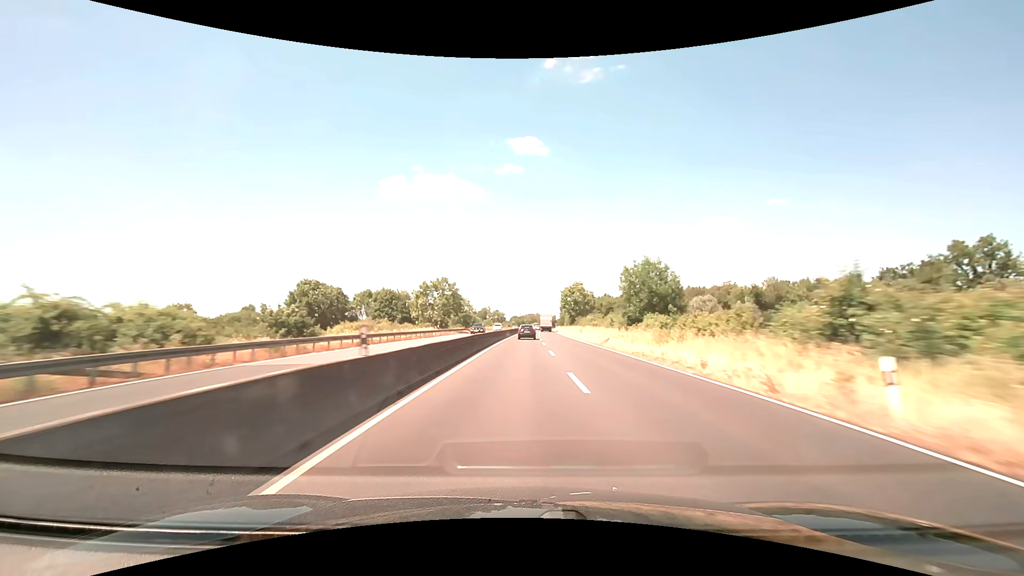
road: trunk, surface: asphalt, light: Day
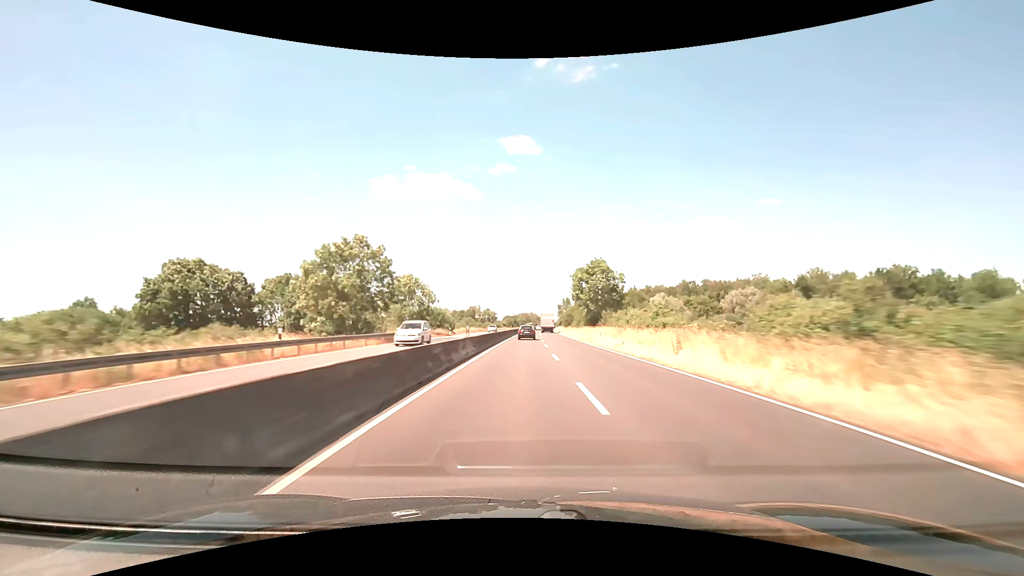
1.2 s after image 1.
(+0.3, +38.4) m; +1°
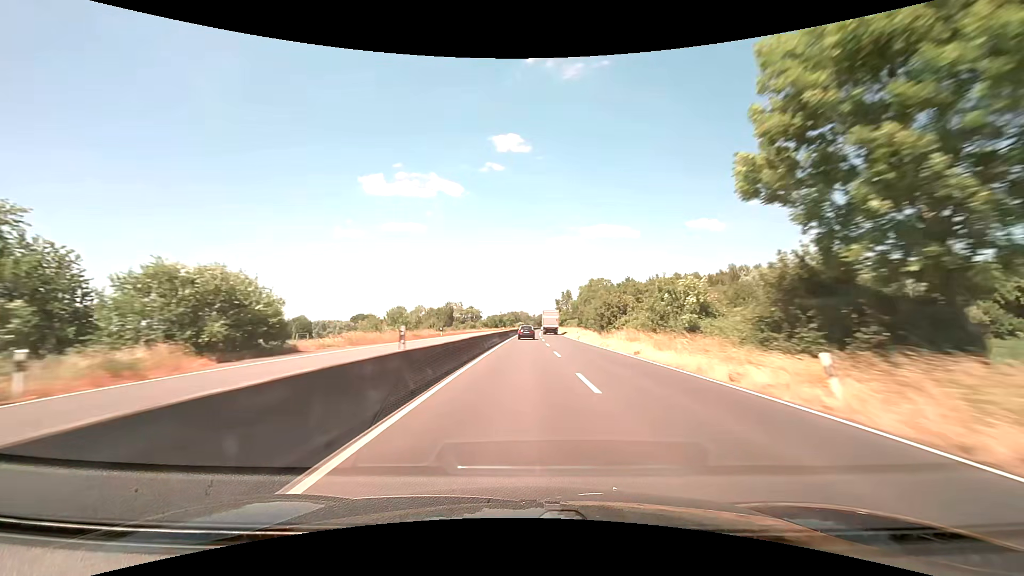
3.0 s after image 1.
(+0.6, +57.8) m; +1°
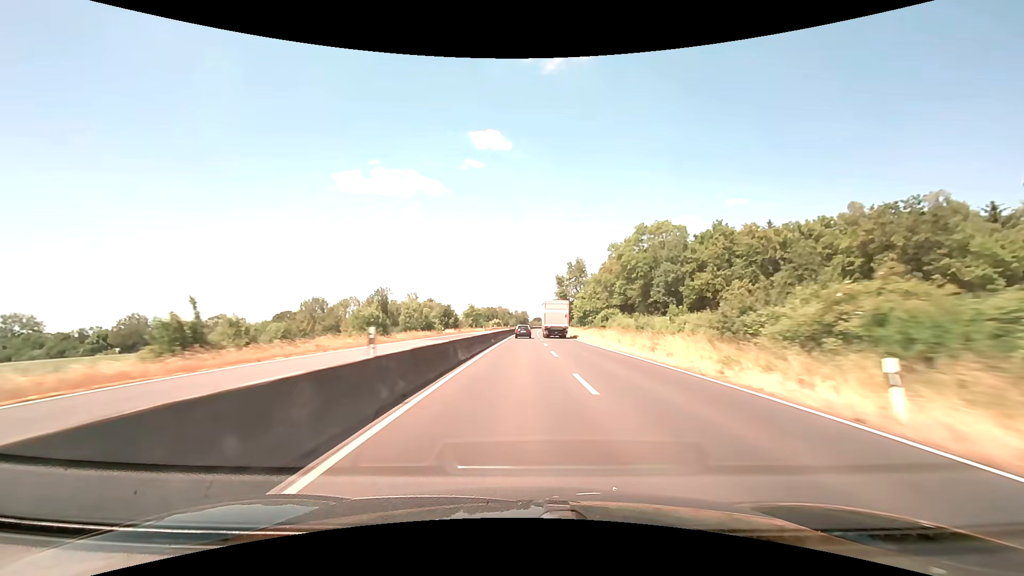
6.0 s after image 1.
(+1.9, +96.6) m; +2°
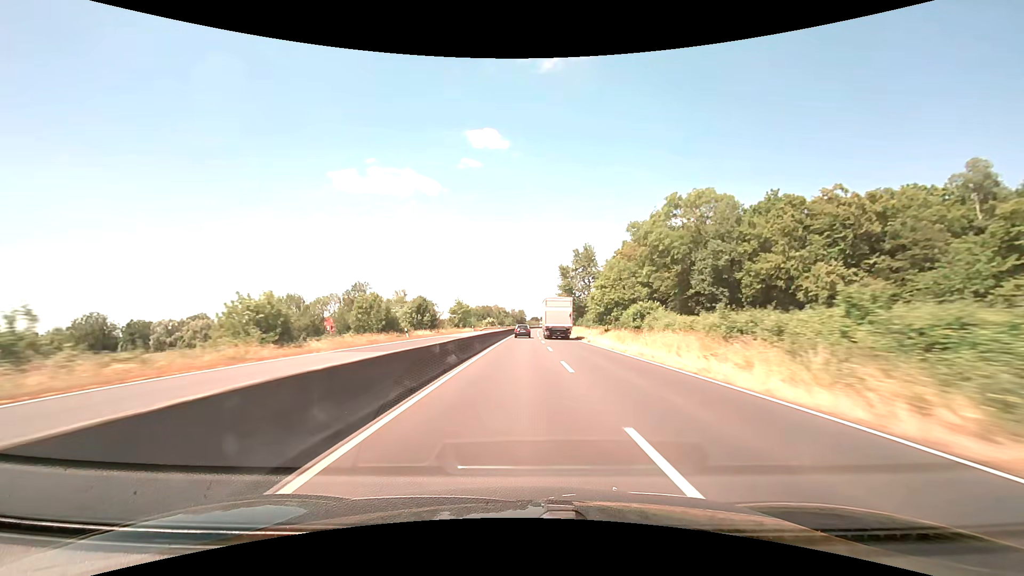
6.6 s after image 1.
(+0.1, +19.4) m; 0°
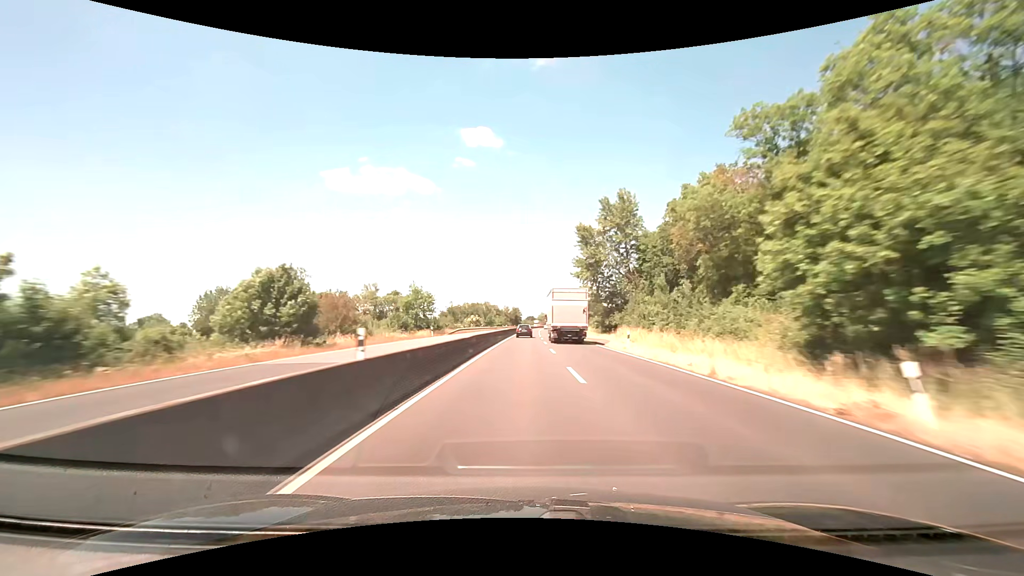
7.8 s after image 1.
(+0.2, +38.7) m; 0°
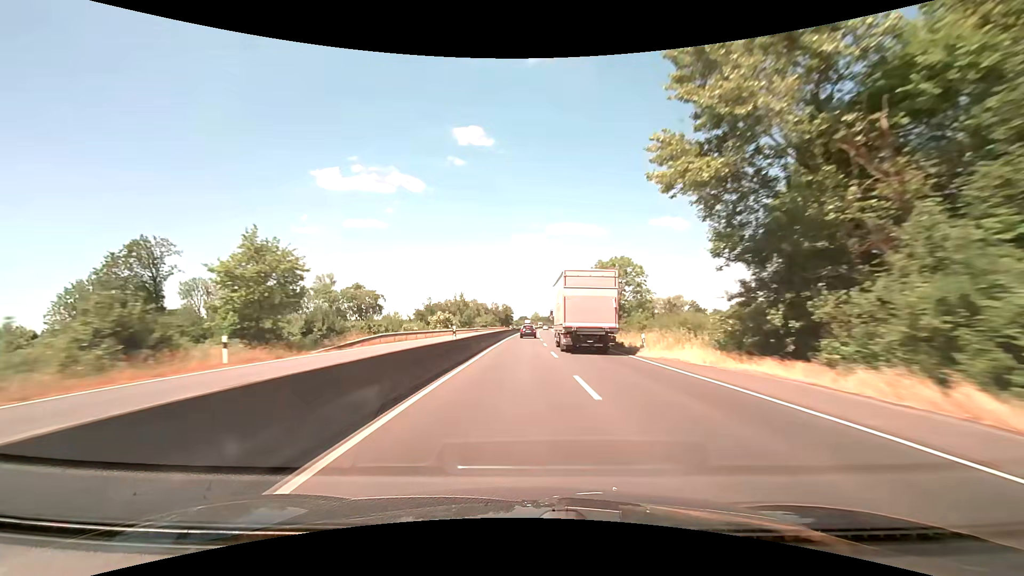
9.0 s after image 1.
(+0.3, +38.7) m; +1°
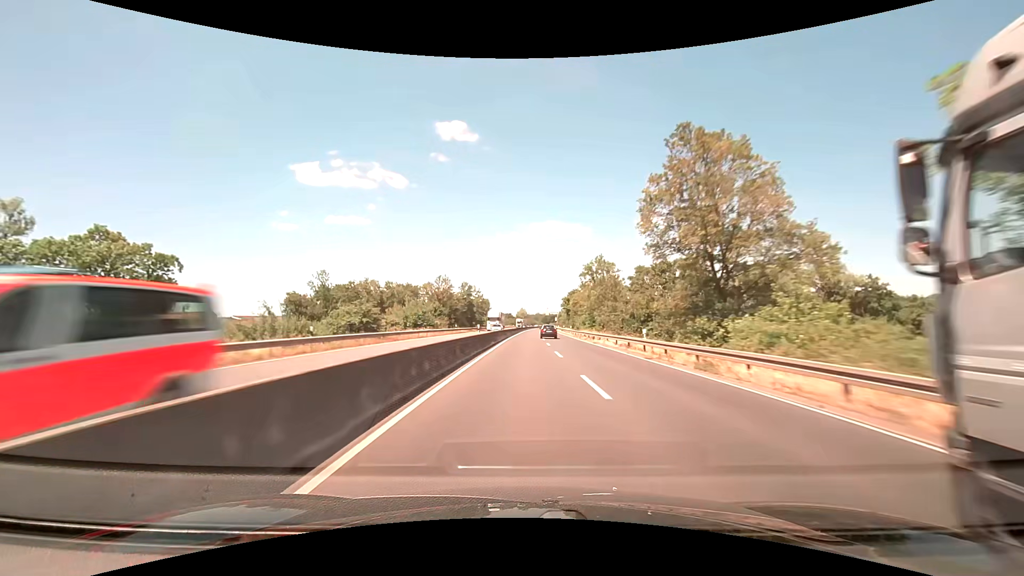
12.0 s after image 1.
(+1.4, +96.2) m; +2°
(0, +10) (0, +20) (0, +30) (0, +40) (0, +50) (+1, +60) (+1, +70) (+1, +80) (+2, +90) (+2, +100) m
